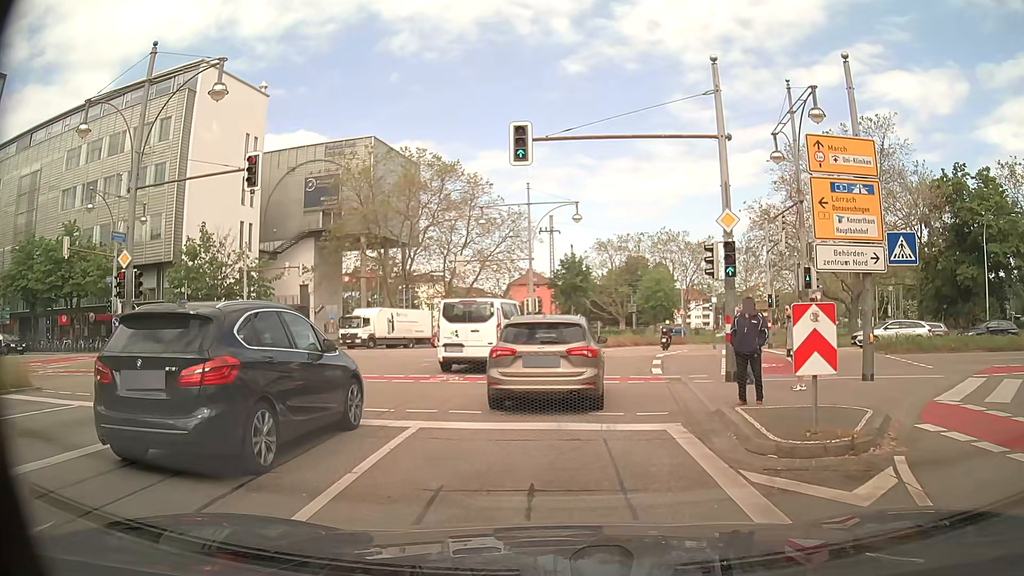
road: primary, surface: asphalt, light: Day
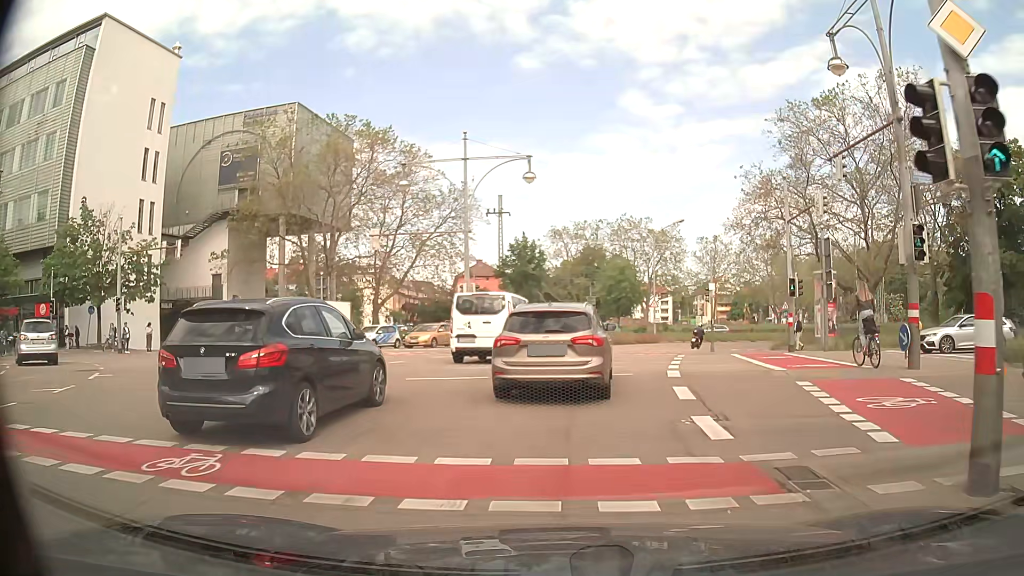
(+0.3, +11.0) m; +4°
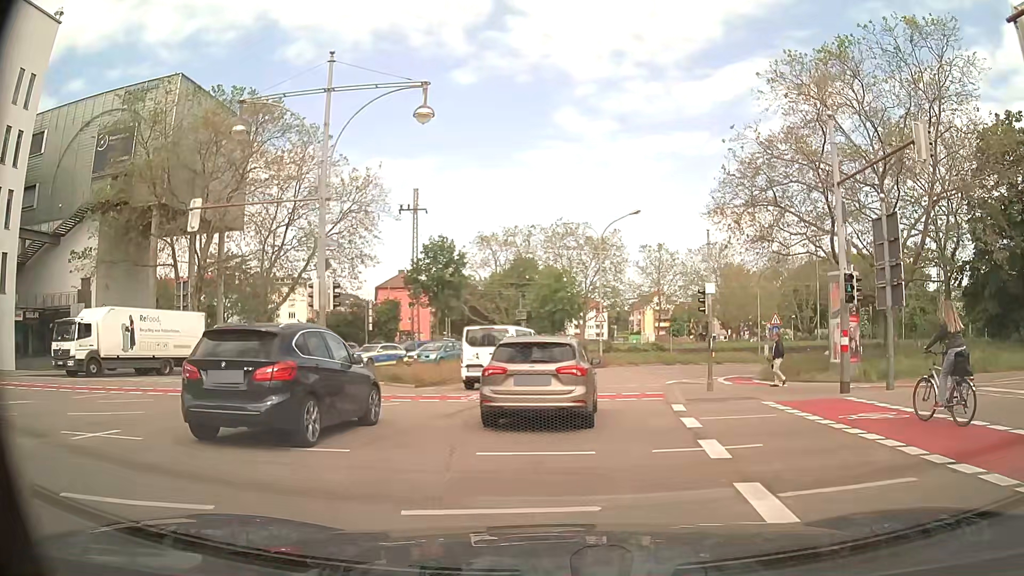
(+0.6, +11.9) m; +6°
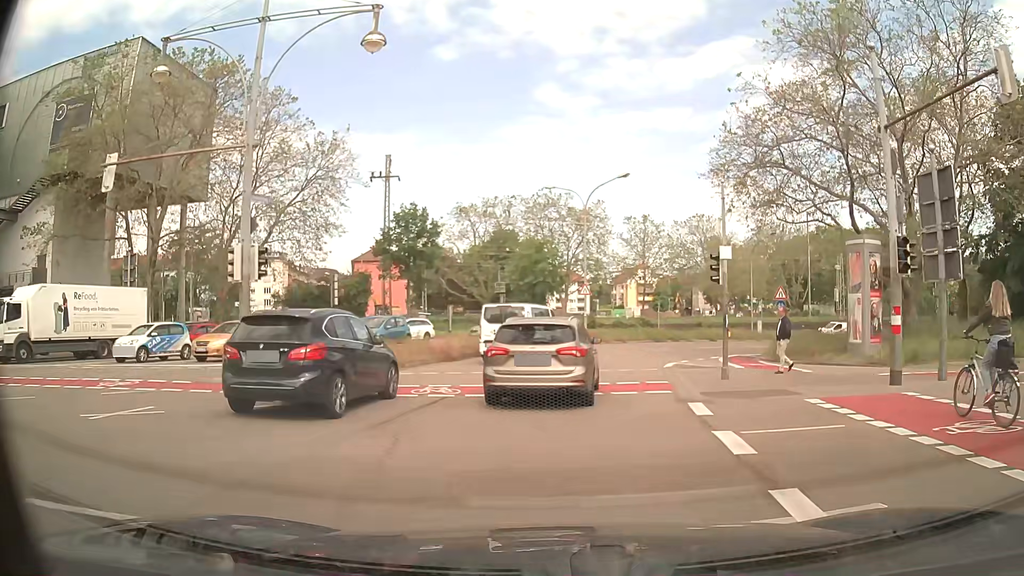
(0.0, +3.9) m; 0°
